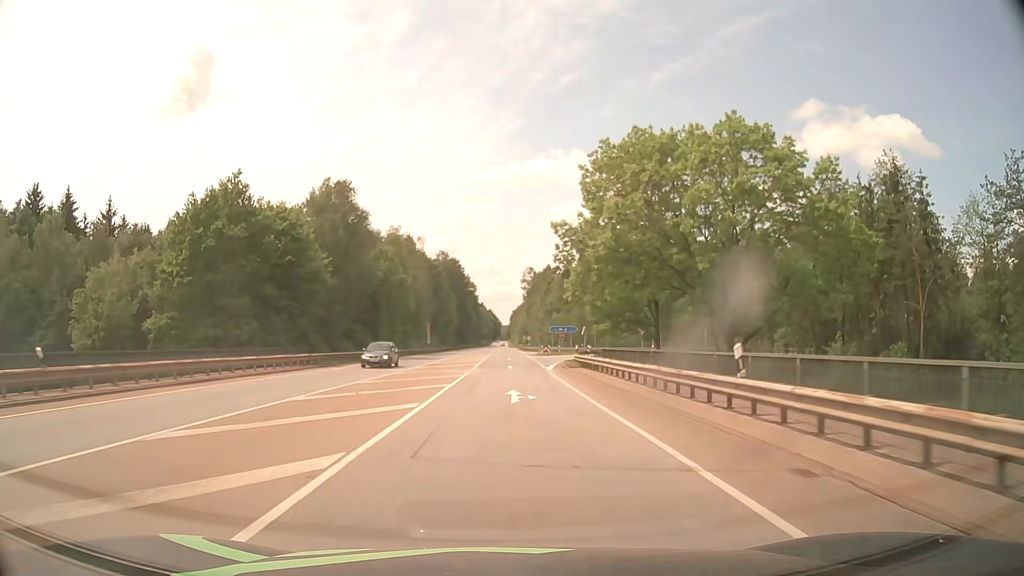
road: secondary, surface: asphalt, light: Day
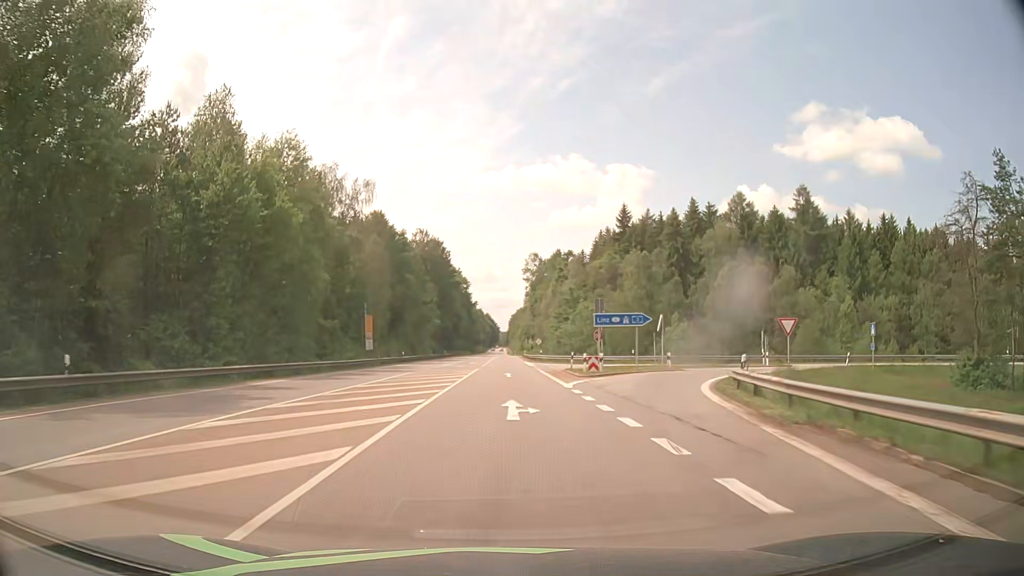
(+0.1, +42.9) m; 0°
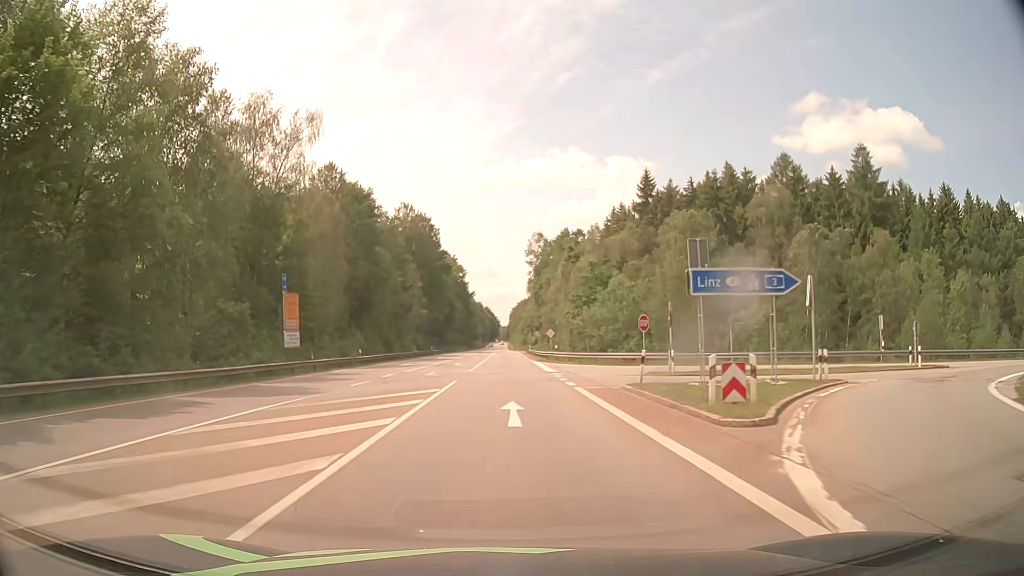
(+0.1, +21.4) m; 0°
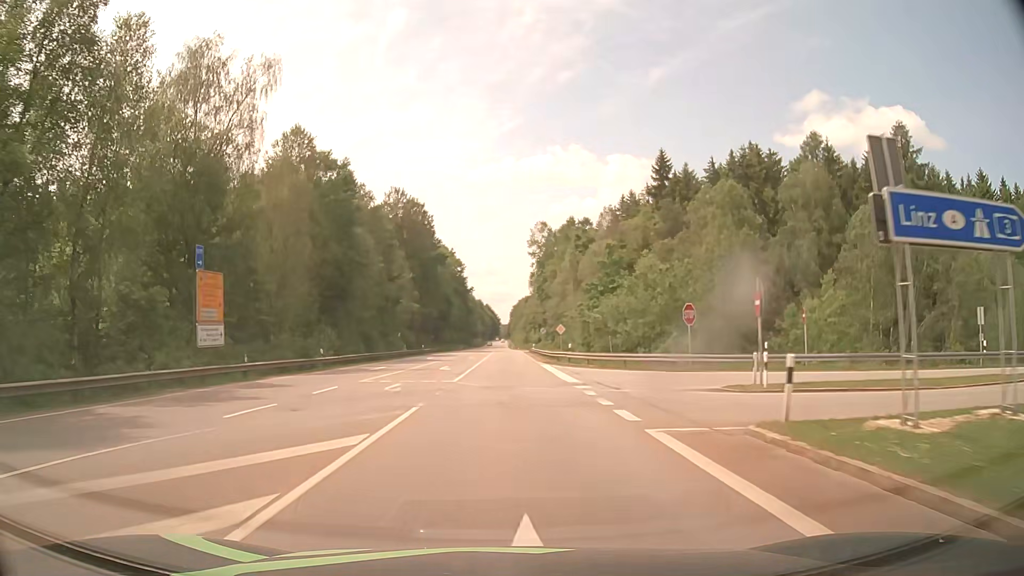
(0.0, +10.7) m; 0°
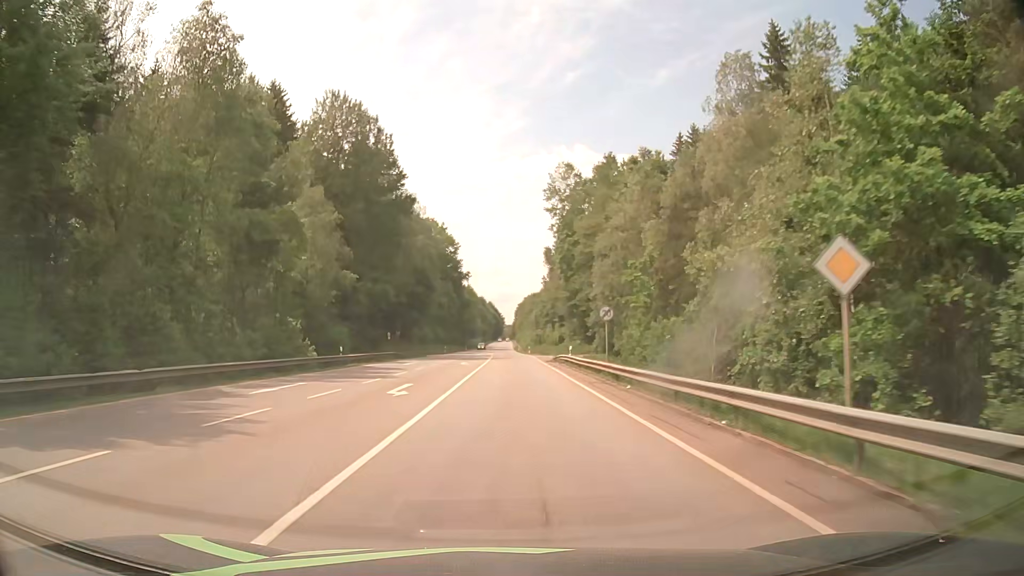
(-0.1, +43.1) m; 0°
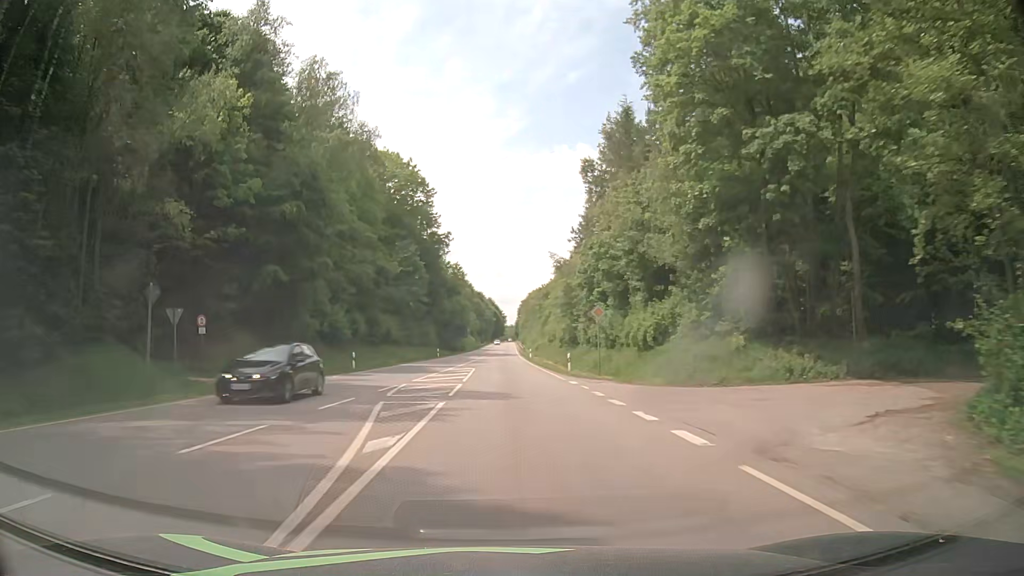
(-0.2, +56.9) m; 0°
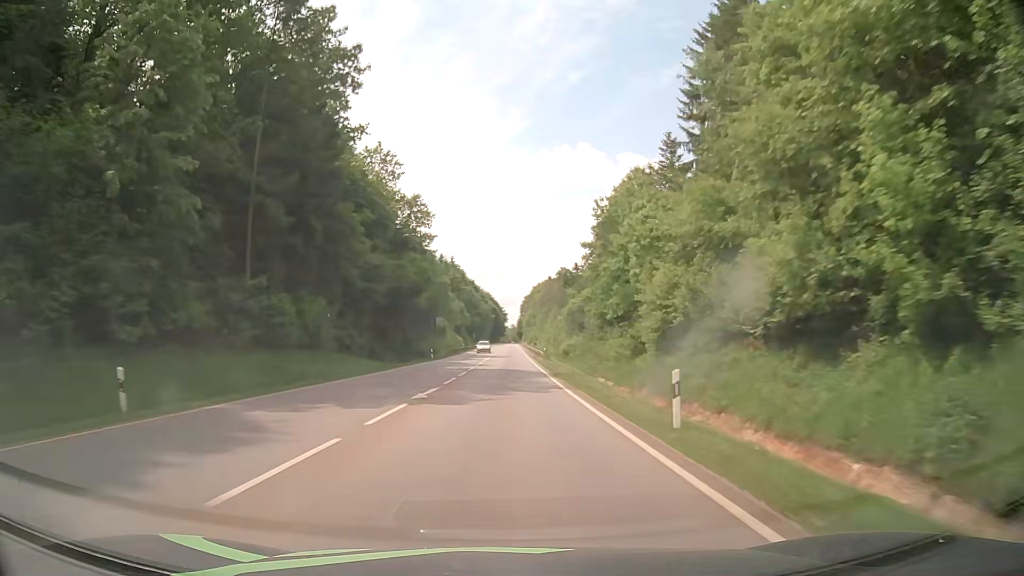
(-0.1, +64.1) m; 0°
